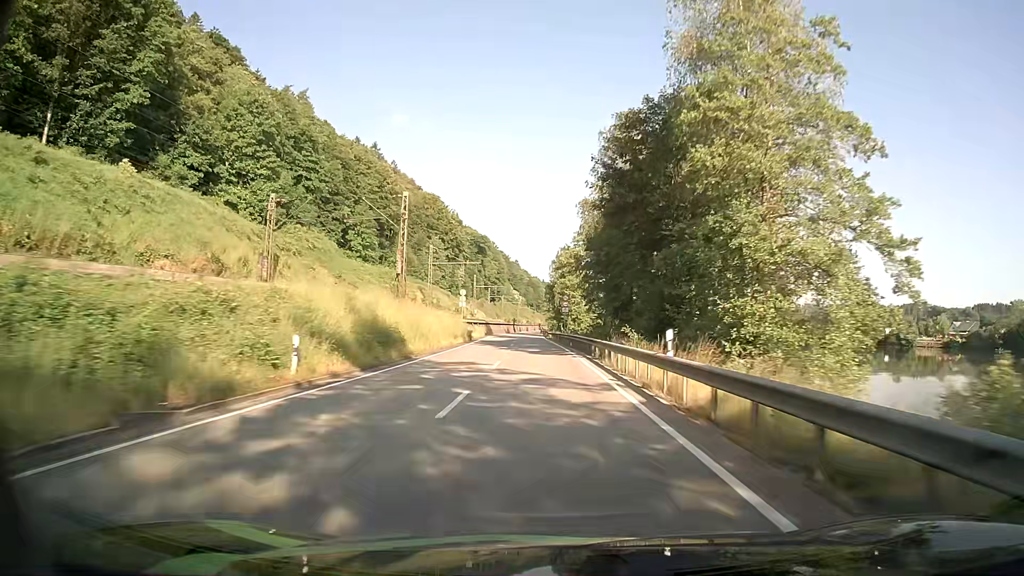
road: primary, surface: asphalt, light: Day
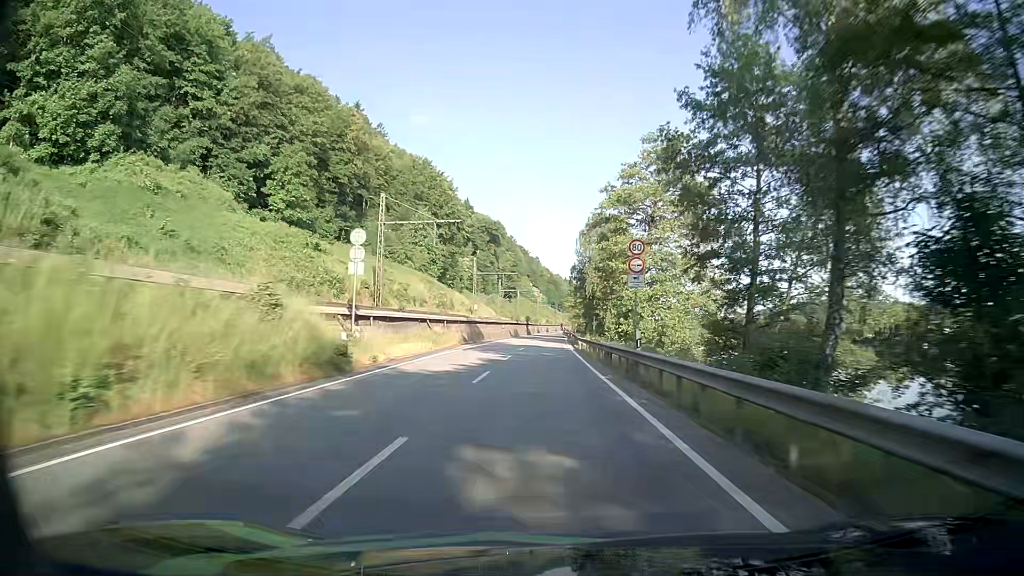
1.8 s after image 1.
(-0.6, +41.6) m; -2°
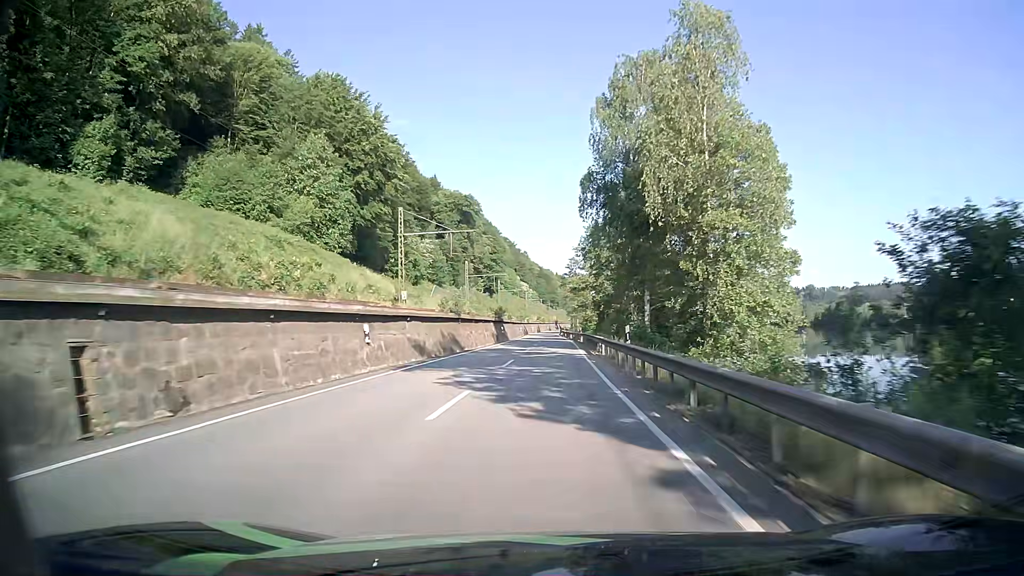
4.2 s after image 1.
(+0.3, +54.3) m; +1°
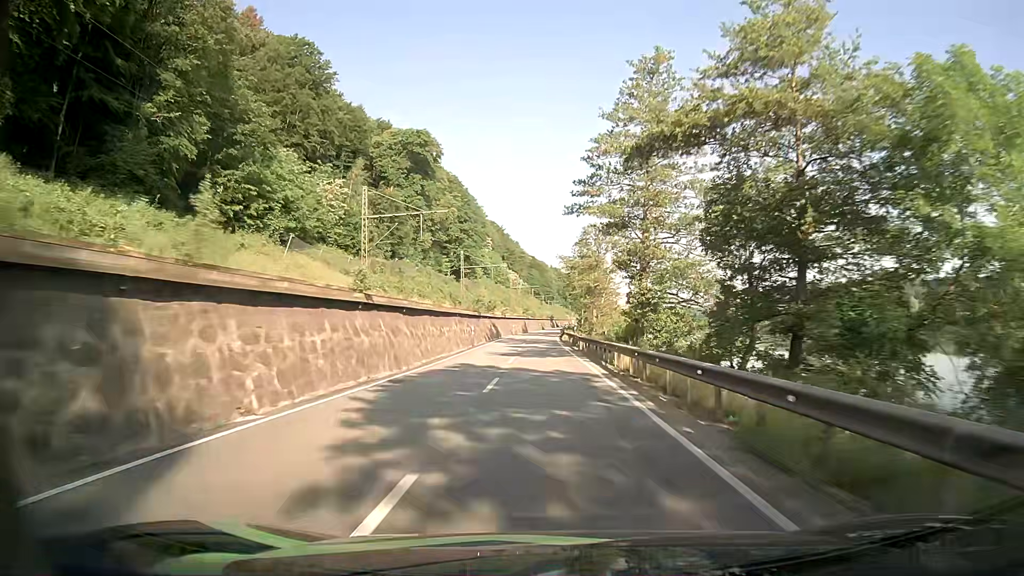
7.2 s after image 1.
(+0.3, +67.1) m; +1°
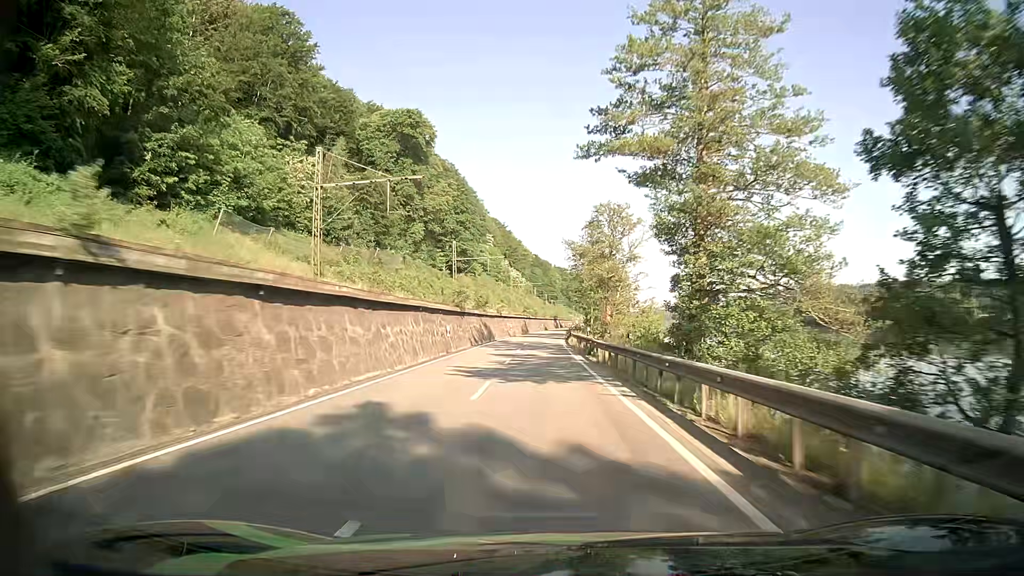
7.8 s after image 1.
(0.0, +13.5) m; 0°
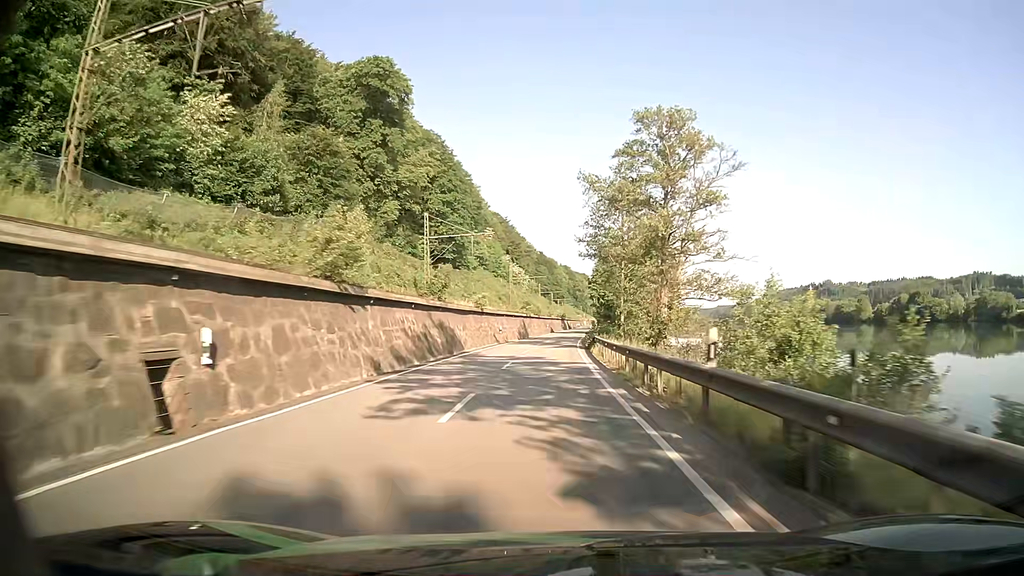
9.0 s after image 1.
(-0.2, +27.1) m; -1°
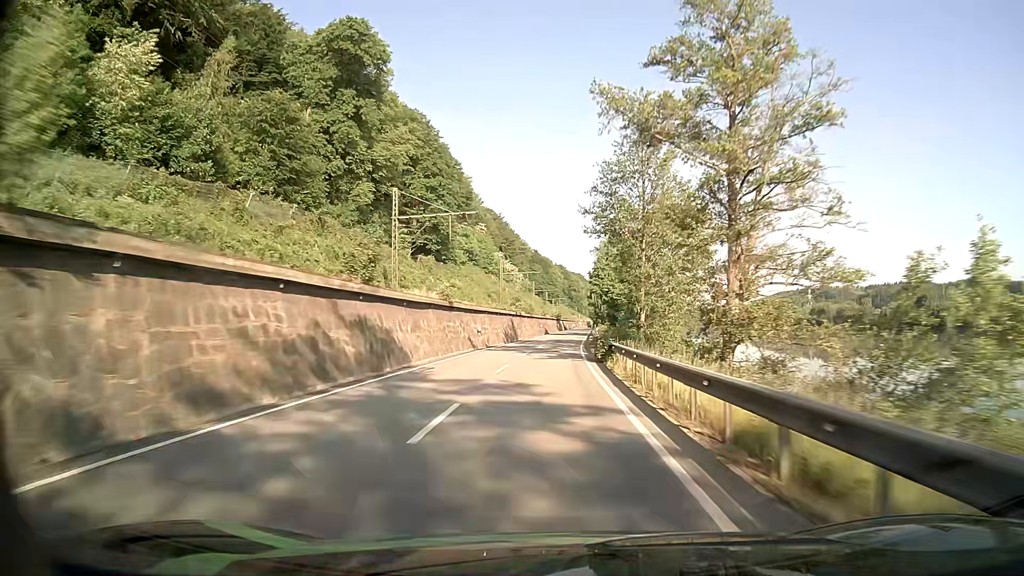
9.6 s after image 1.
(0.0, +13.5) m; 0°
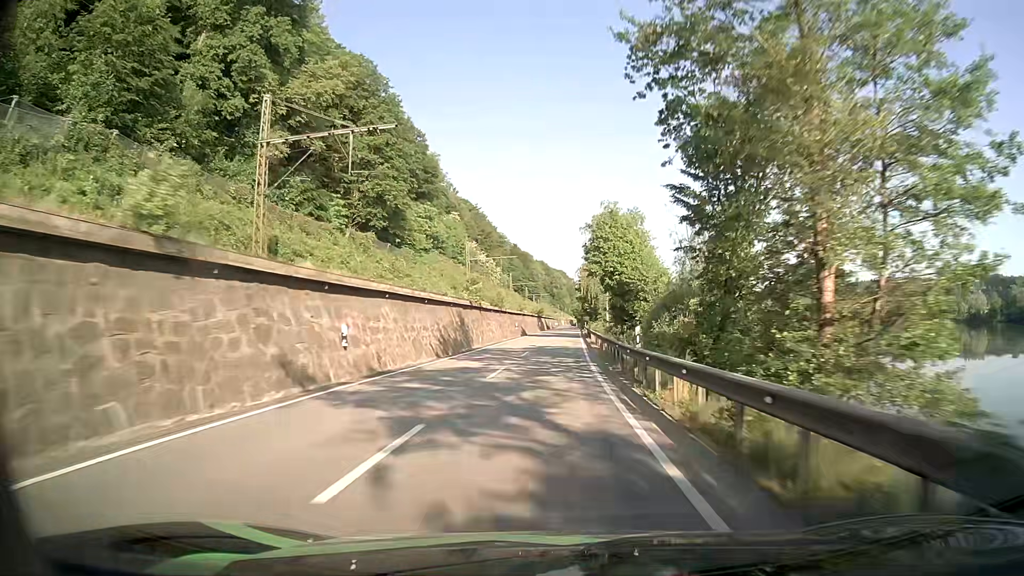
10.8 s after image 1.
(+0.3, +26.6) m; +1°
(0, +10) (0, +20) (0, +30) (+1, +40) (+1, +50) (+2, +60) (+2, +70) (+2, +80) (+3, +90) (+3, +100) m
